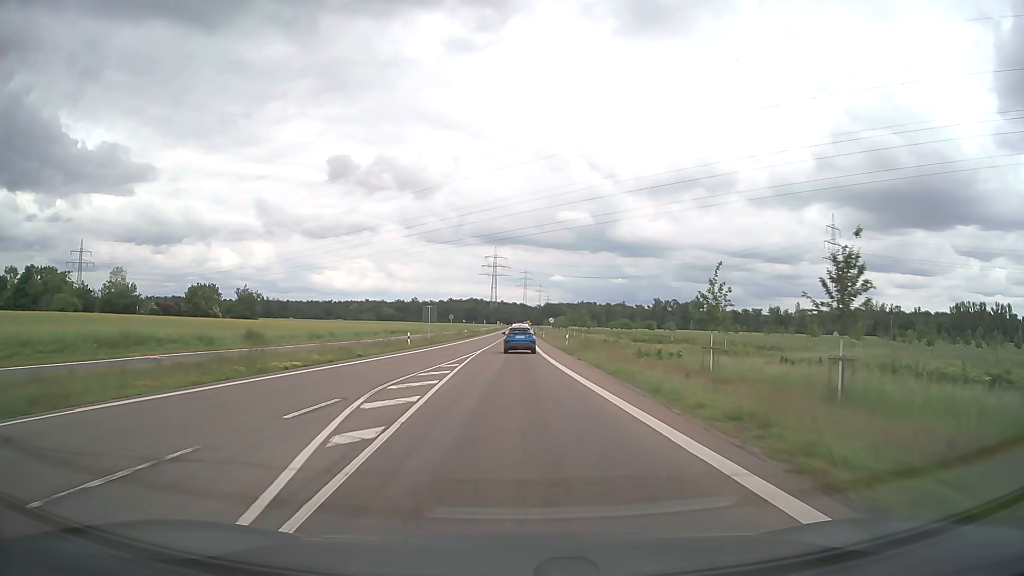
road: secondary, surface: asphalt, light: Day
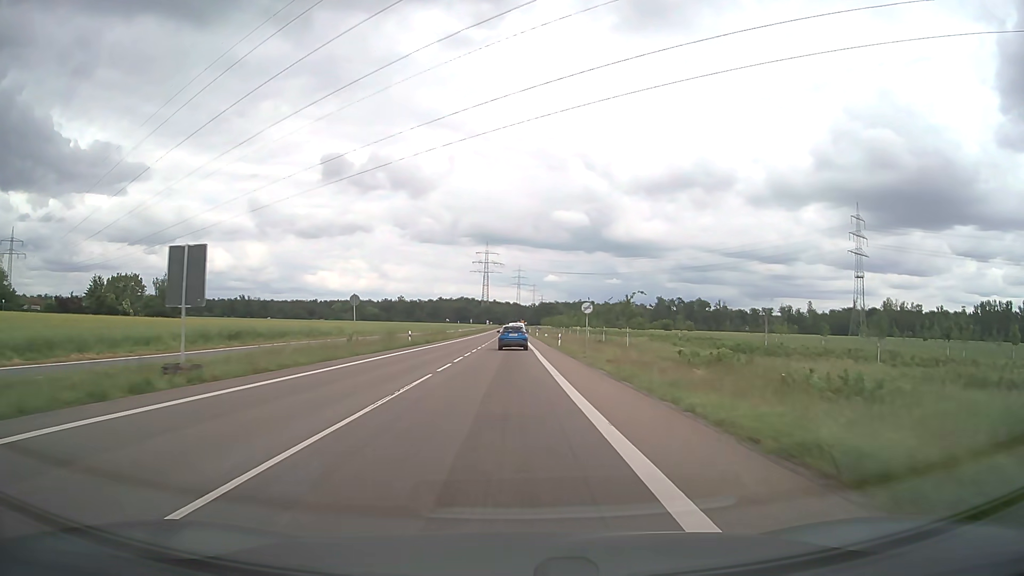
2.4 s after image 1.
(+0.3, +47.8) m; +1°
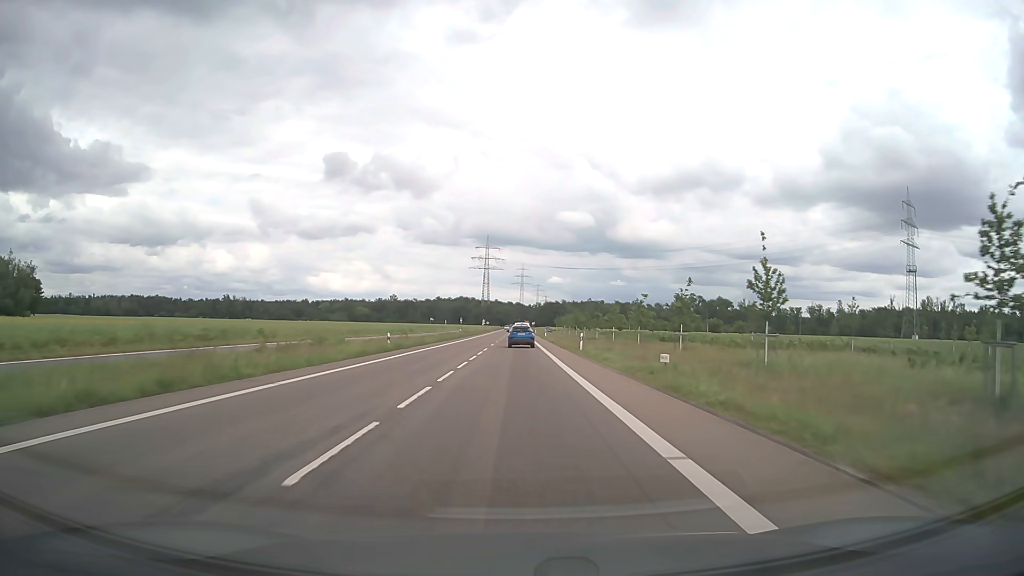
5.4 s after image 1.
(-0.7, +61.3) m; 0°
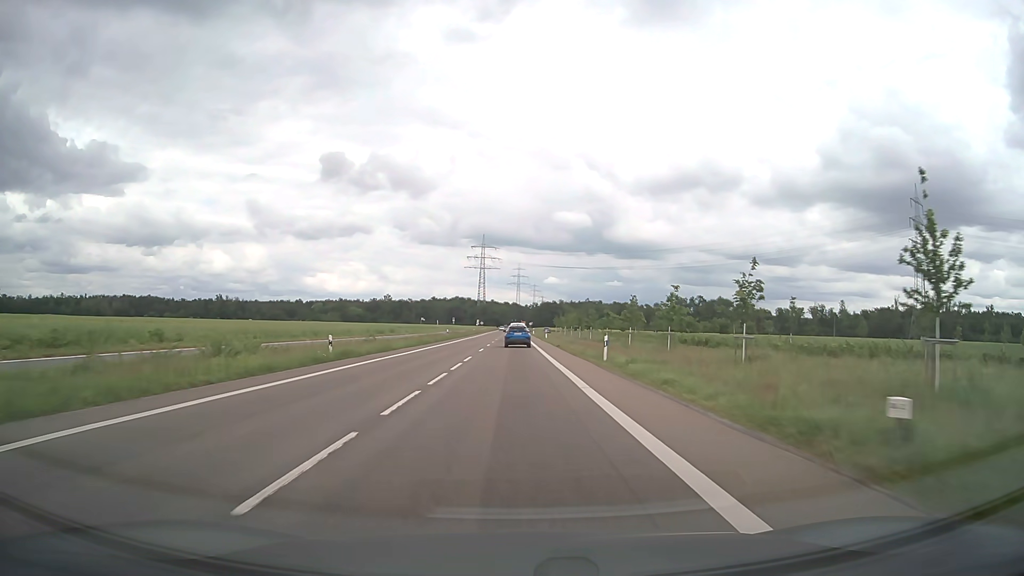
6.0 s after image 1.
(0.0, +12.3) m; 0°
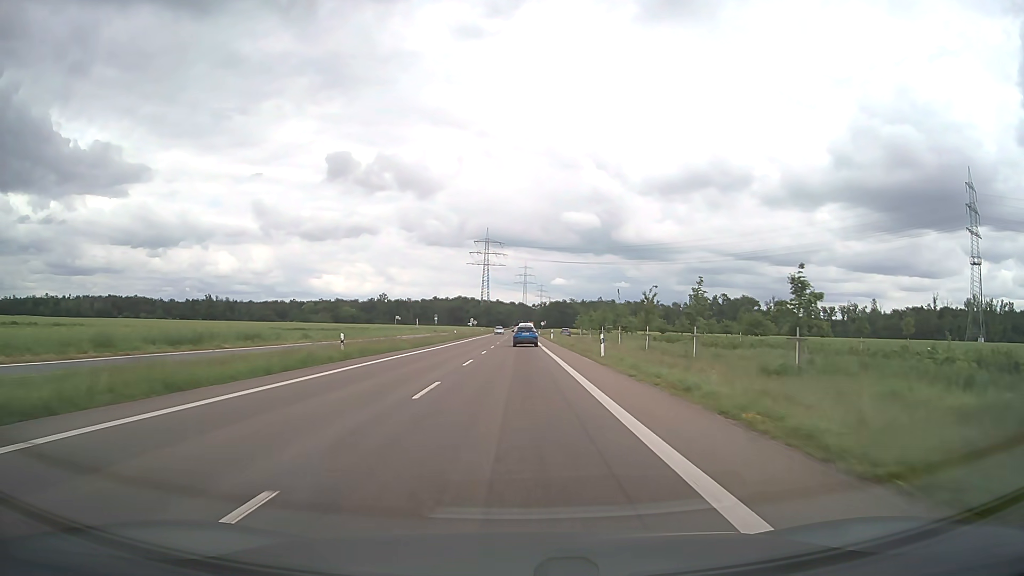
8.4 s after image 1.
(-0.1, +49.4) m; -1°
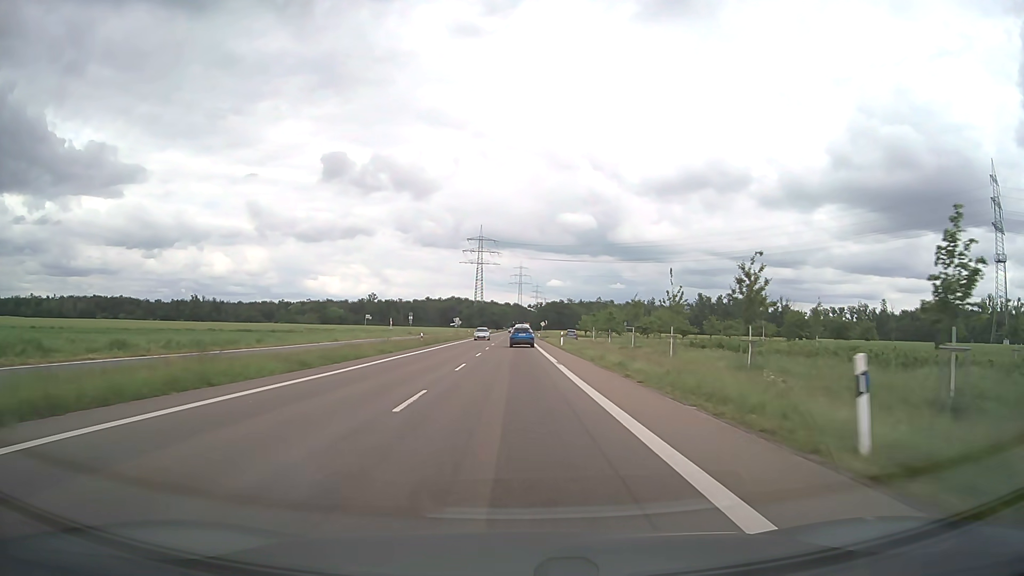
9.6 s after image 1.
(+0.1, +24.7) m; 0°
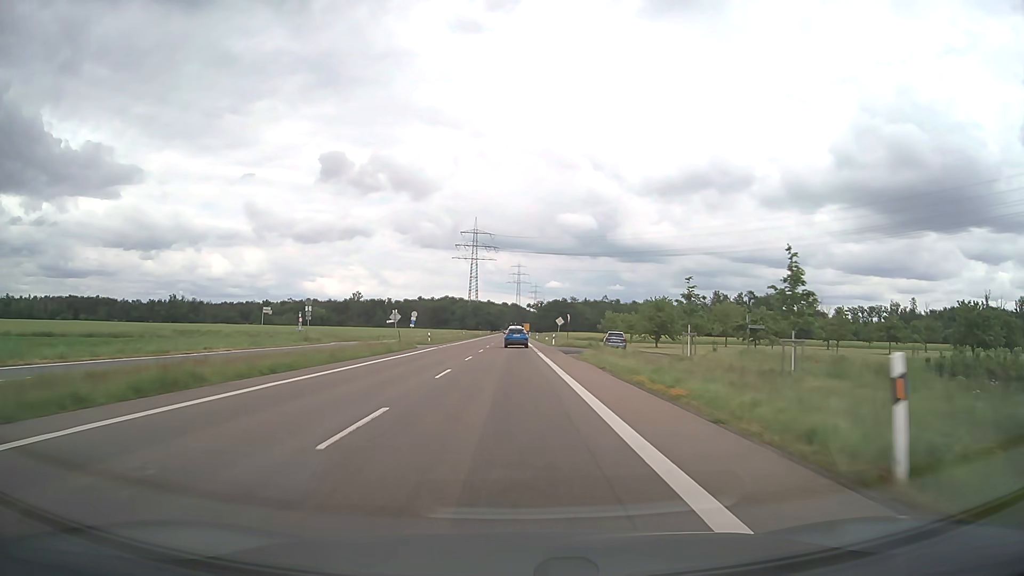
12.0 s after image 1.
(+0.2, +49.2) m; 0°
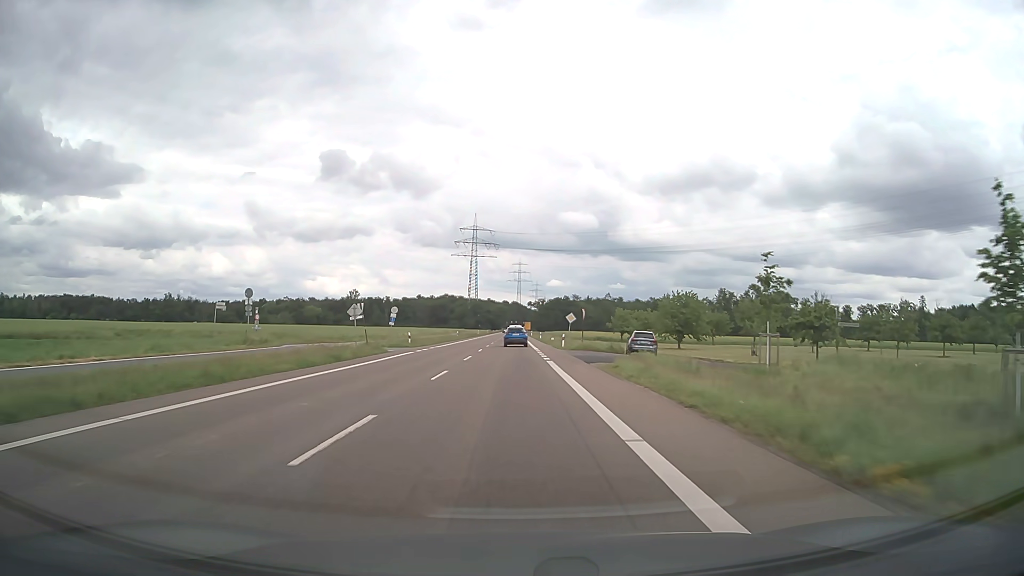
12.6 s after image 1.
(0.0, +12.2) m; 0°
(0, +10) (0, +20) (0, +30) (0, +40) (0, +50) (0, +60) (0, +70) (0, +80) (0, +90) (0, +100) m
